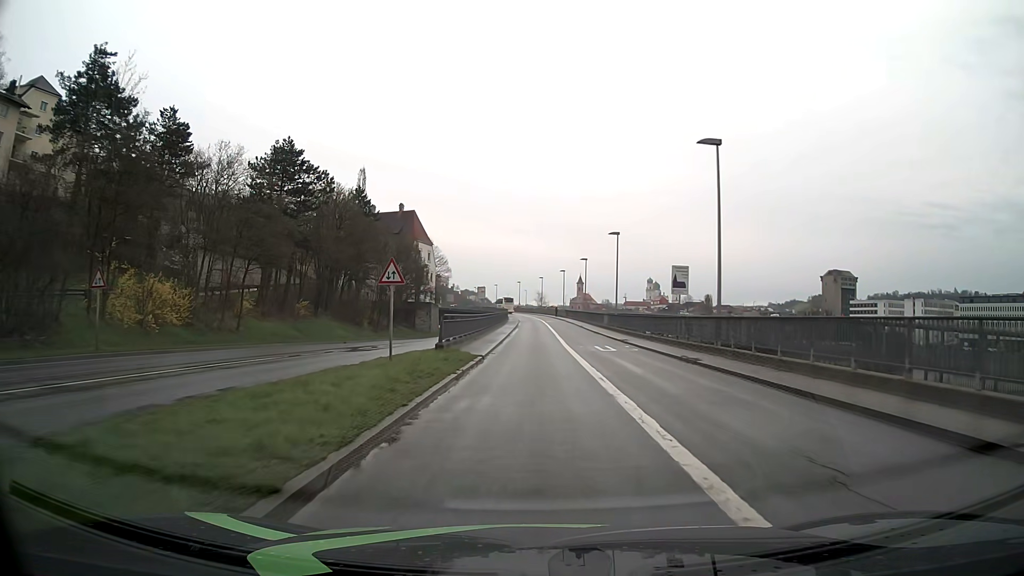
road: primary_link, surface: asphalt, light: Day
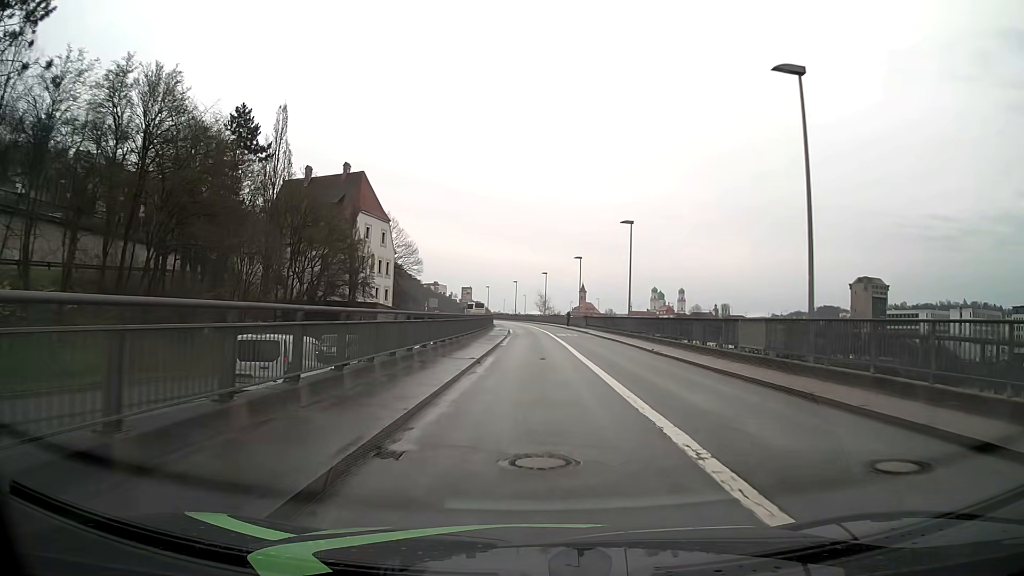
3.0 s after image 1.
(+0.2, +38.6) m; 0°
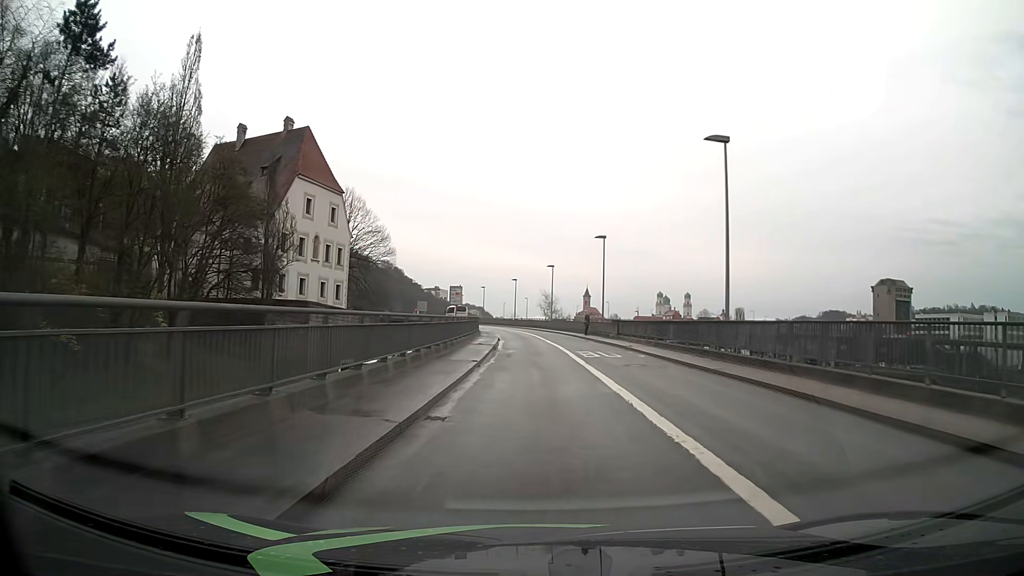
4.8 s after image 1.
(0.0, +23.0) m; 0°
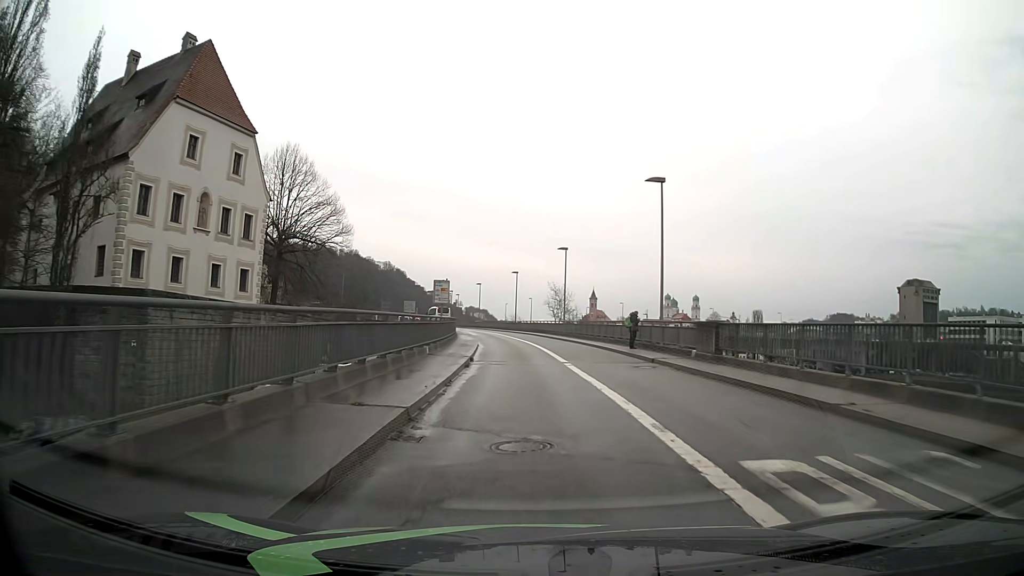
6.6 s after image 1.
(-0.1, +22.7) m; -1°
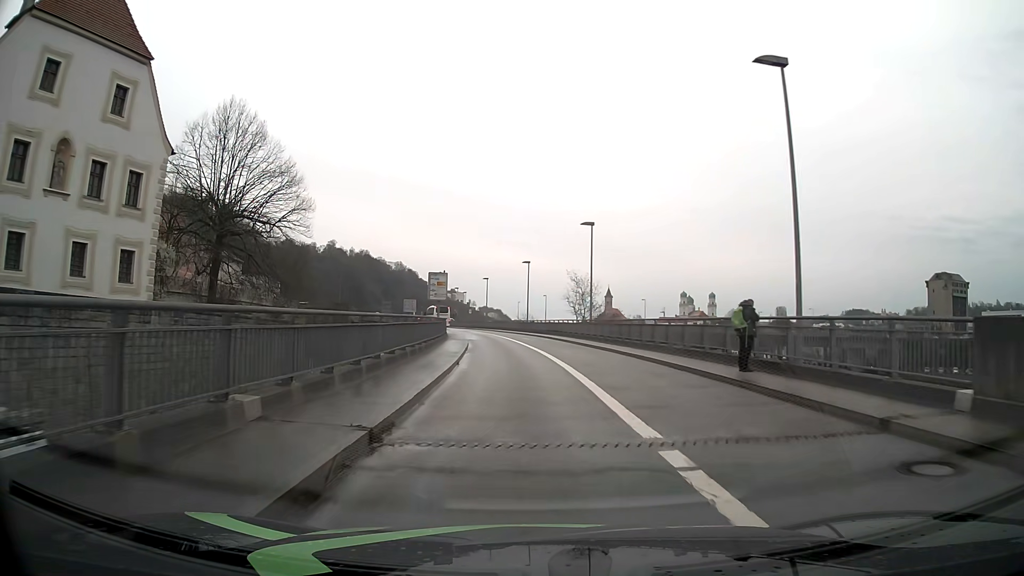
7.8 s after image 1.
(0.0, +14.9) m; -1°
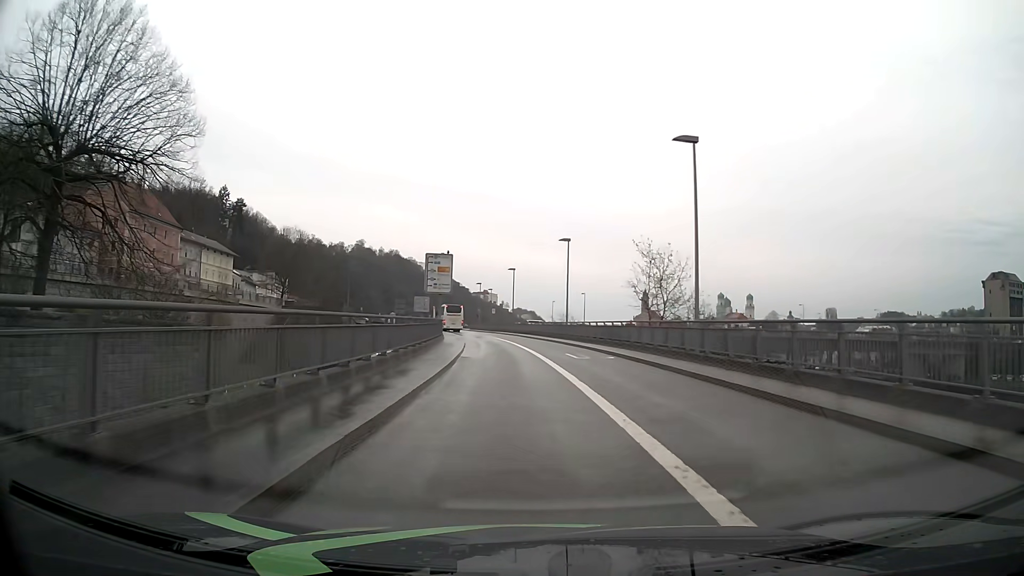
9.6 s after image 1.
(-0.5, +22.0) m; -3°
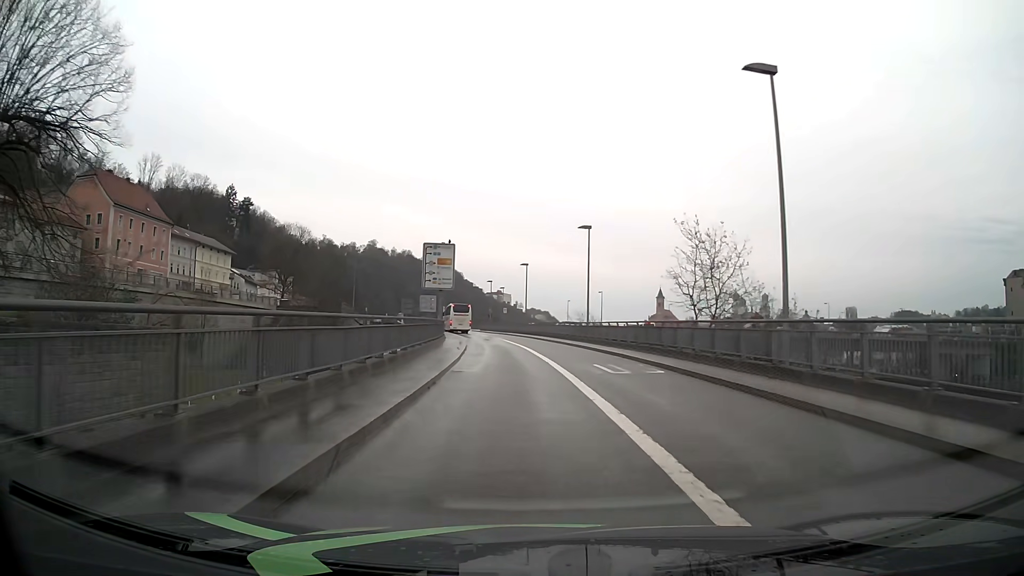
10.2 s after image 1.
(-0.1, +7.3) m; -1°
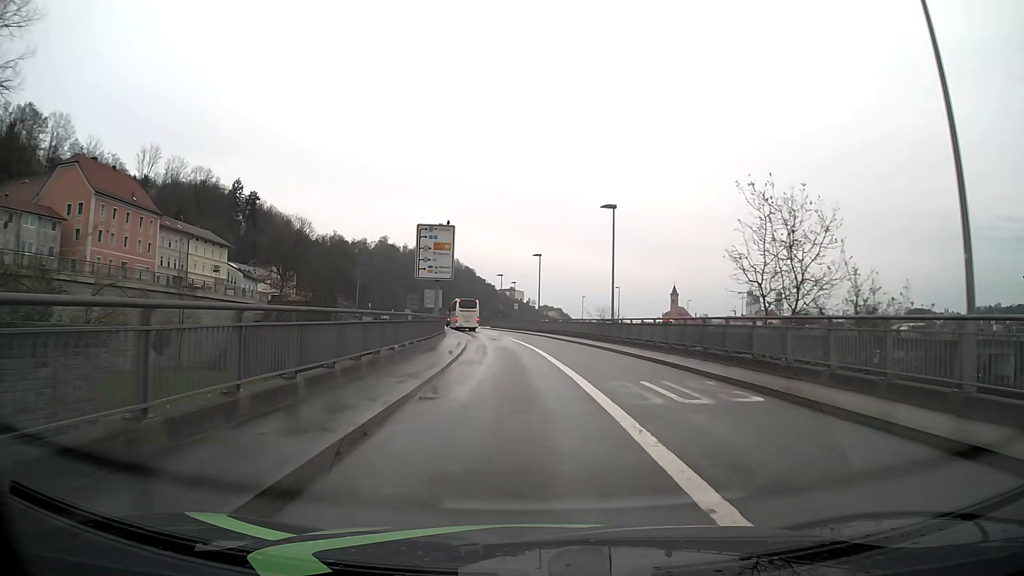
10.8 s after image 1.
(0.0, +7.1) m; -1°
